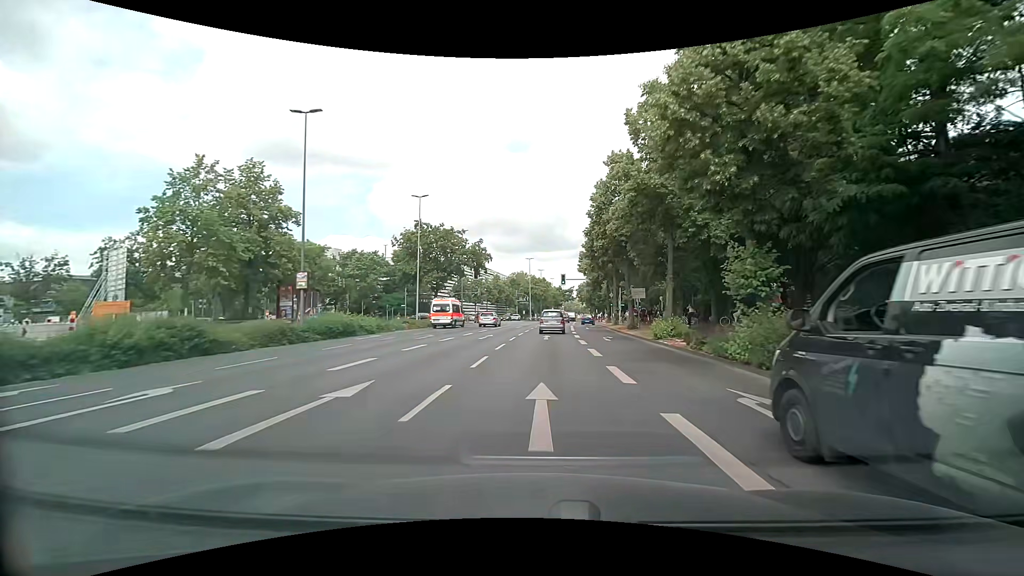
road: primary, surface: asphalt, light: Day
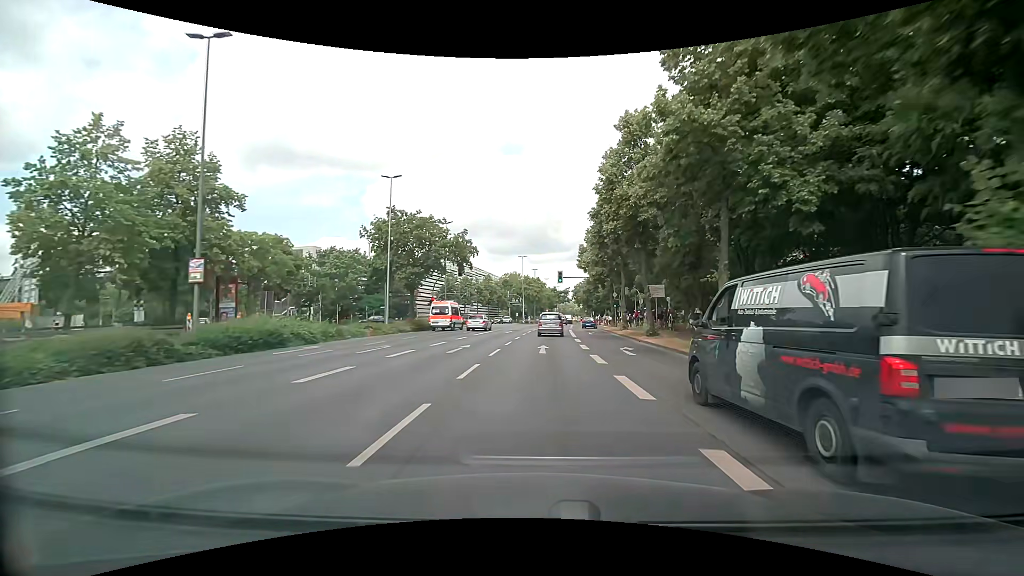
(+0.1, +7.6) m; +1°
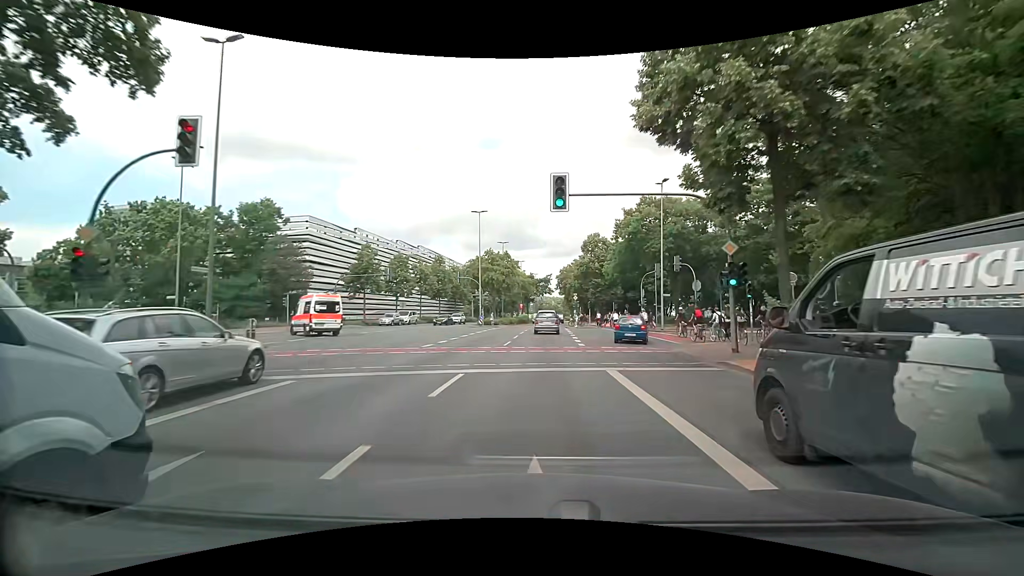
(+1.2, +38.0) m; +3°
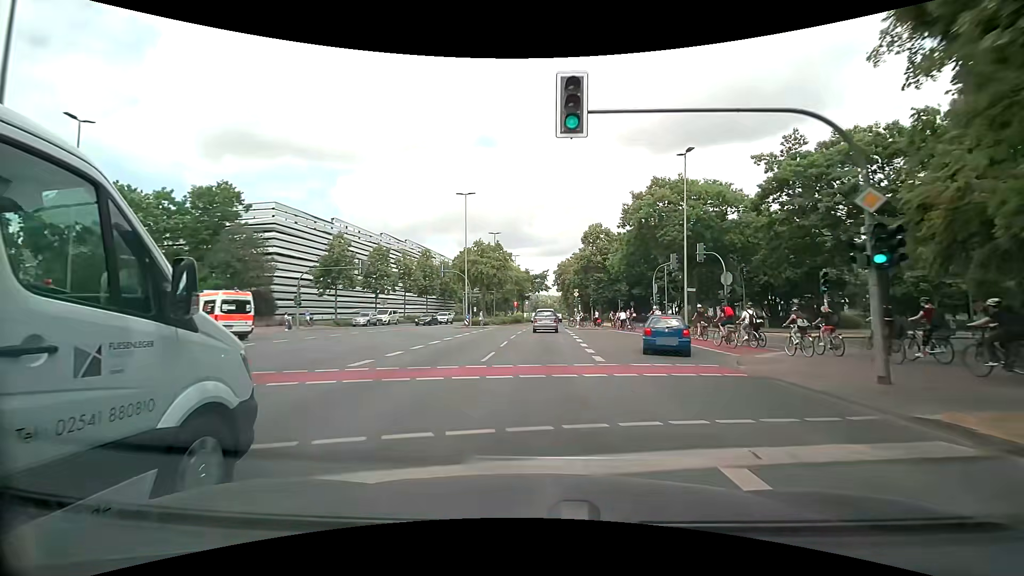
(0.0, +7.6) m; +1°
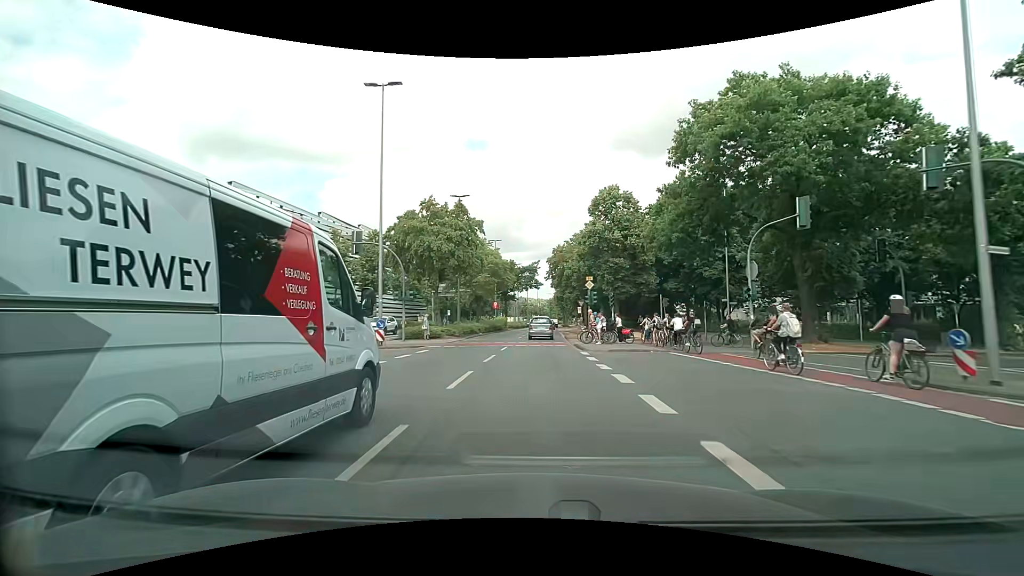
(+0.2, +23.0) m; +1°
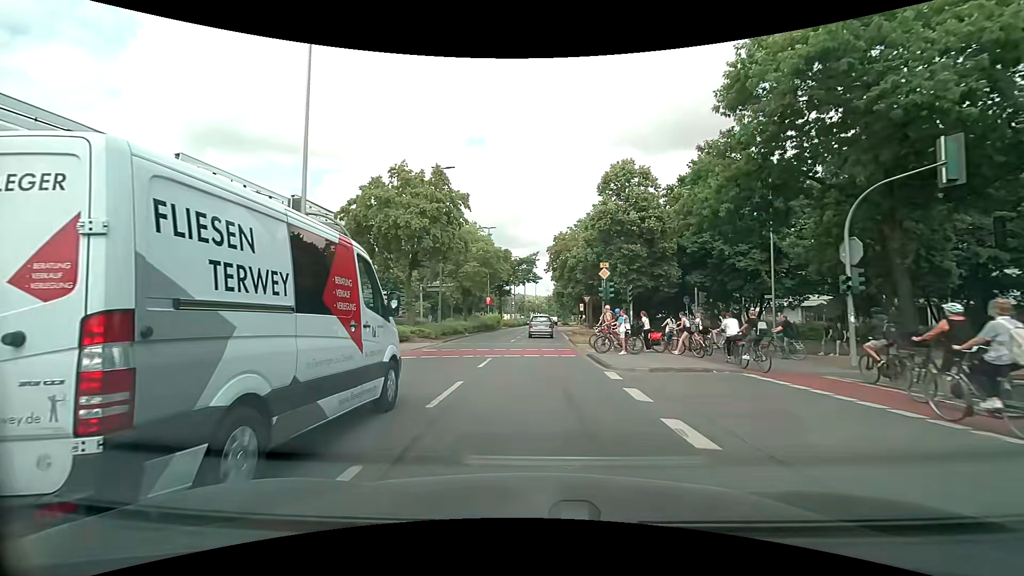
(0.0, +7.6) m; 0°
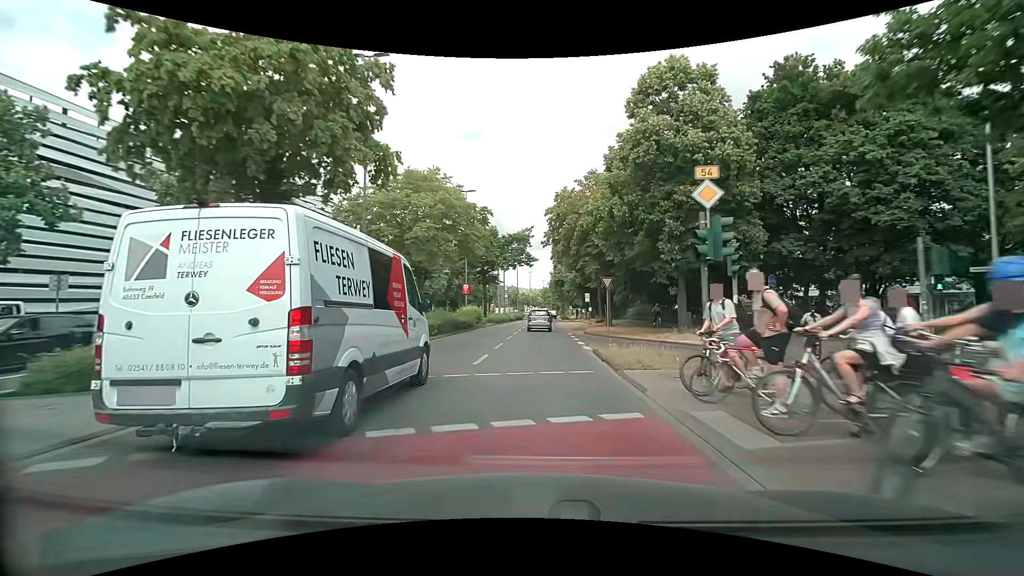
(+0.1, +15.3) m; +1°
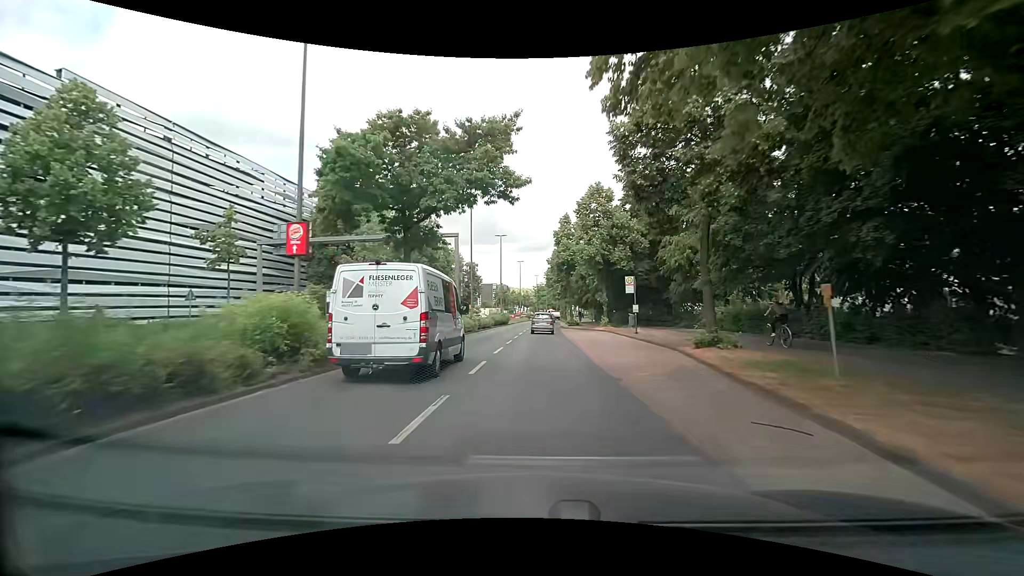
(+0.1, +30.8) m; +1°
(0, +10) (0, +20) (0, +30) (0, +40) (+1, +50) (+1, +60) (+1, +70) (+2, +80) (+2, +90) (+3, +100) m
